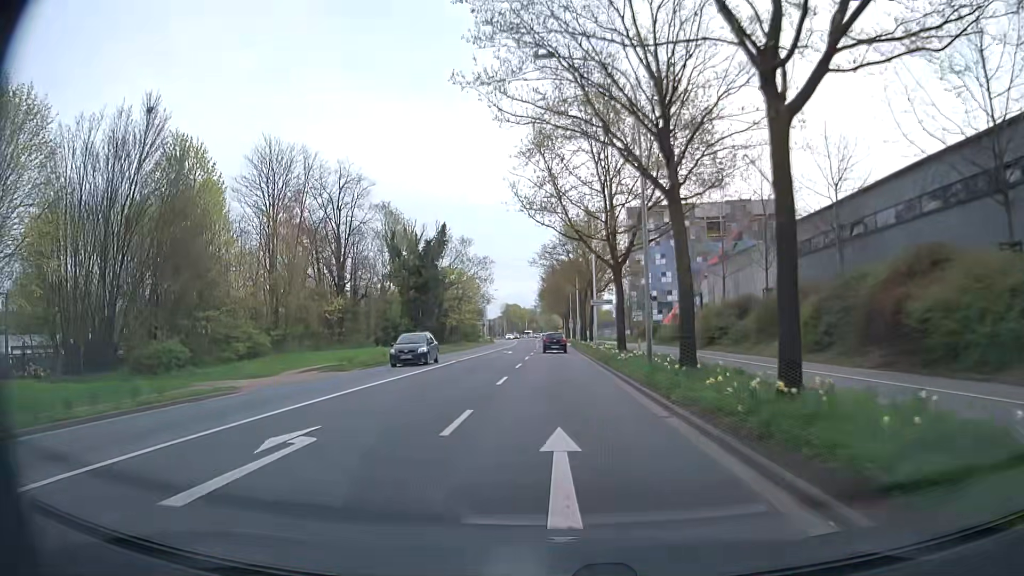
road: secondary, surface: asphalt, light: Day
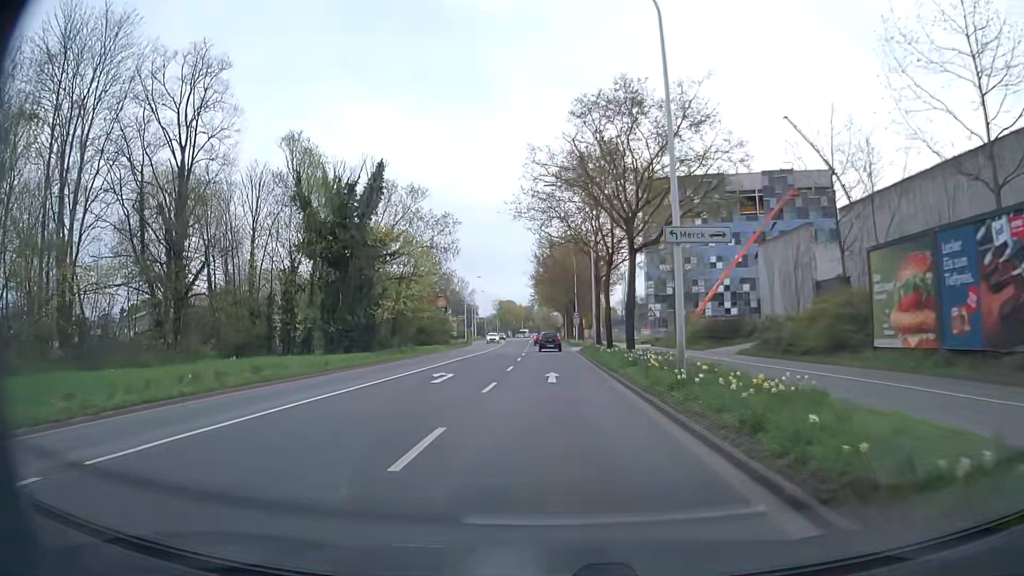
(0.0, +29.5) m; 0°
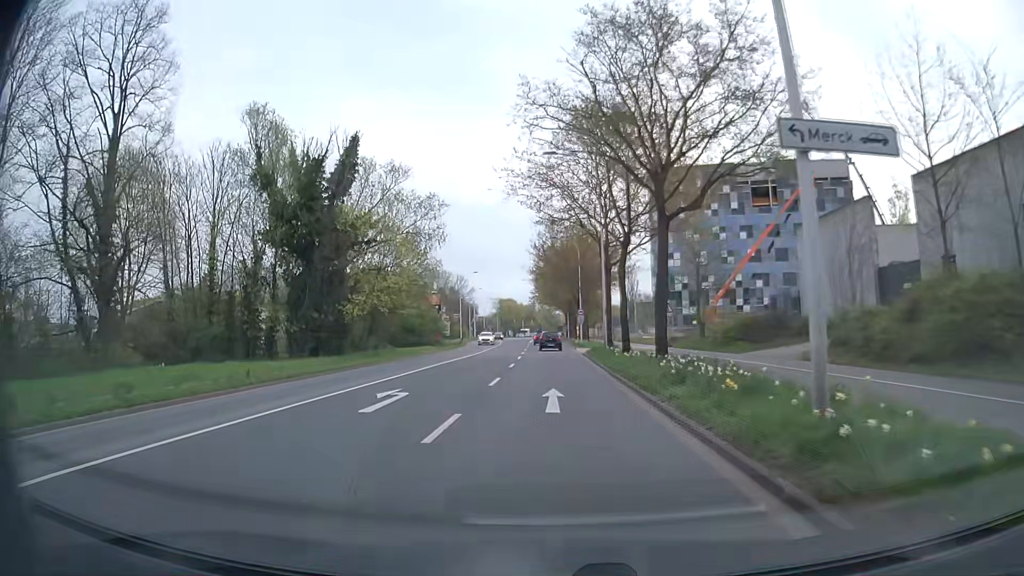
(0.0, +7.3) m; 0°
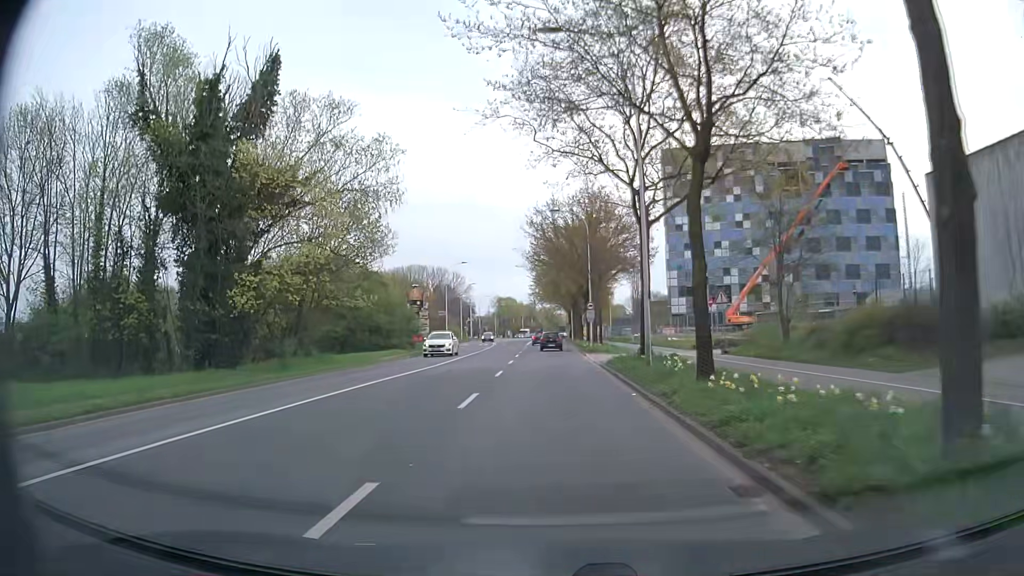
(0.0, +14.4) m; 0°
(0, +10) (0, +20) (0, +30) (0, +40) (0, +50) (0, +60) (0, +70) (0, +80) (0, +90) (0, +100) m
